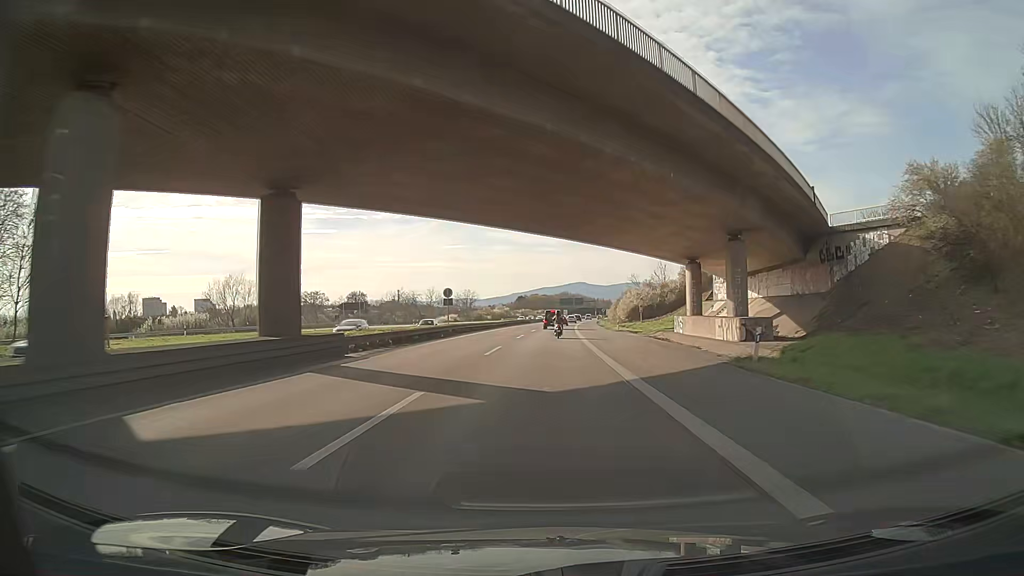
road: motorway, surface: asphalt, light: Day
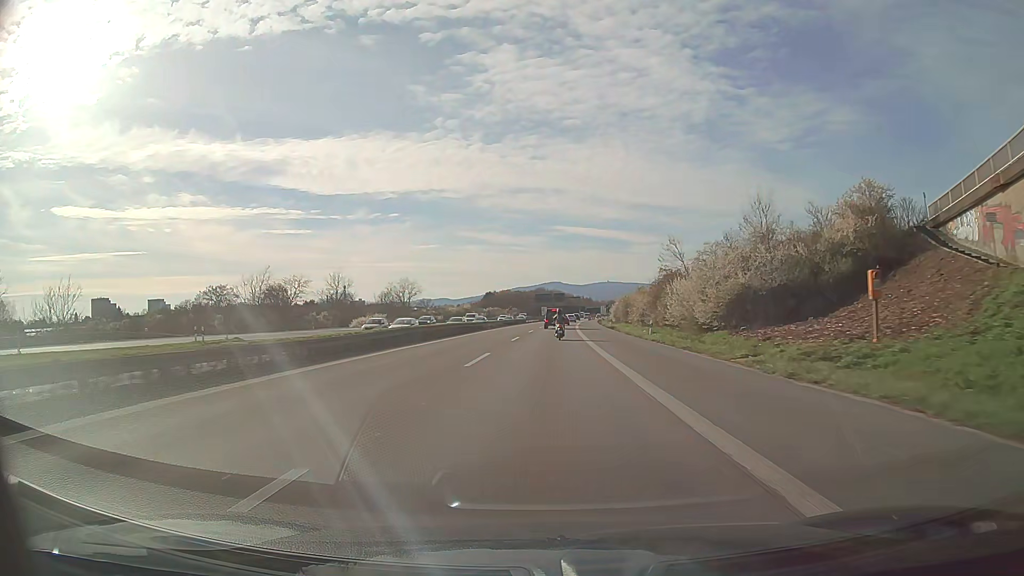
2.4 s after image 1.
(+1.5, +60.0) m; +2°
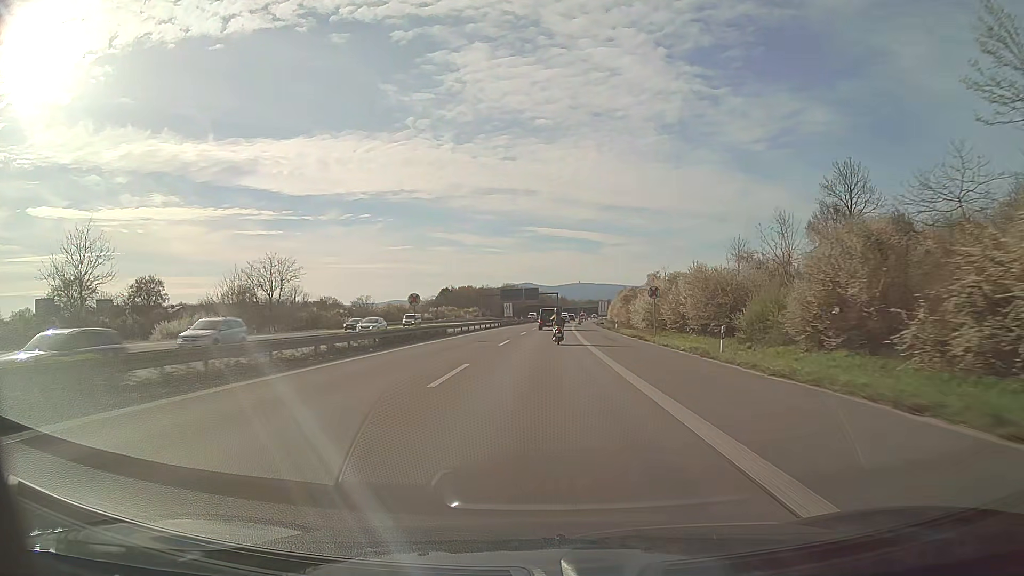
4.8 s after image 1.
(+1.1, +58.8) m; +2°
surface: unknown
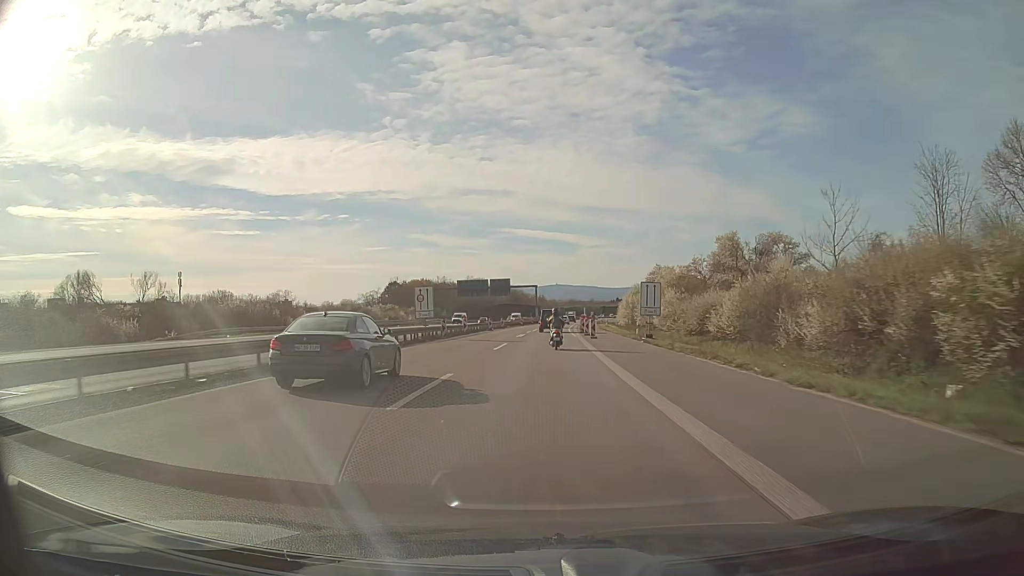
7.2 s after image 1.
(+0.7, +57.1) m; +2°
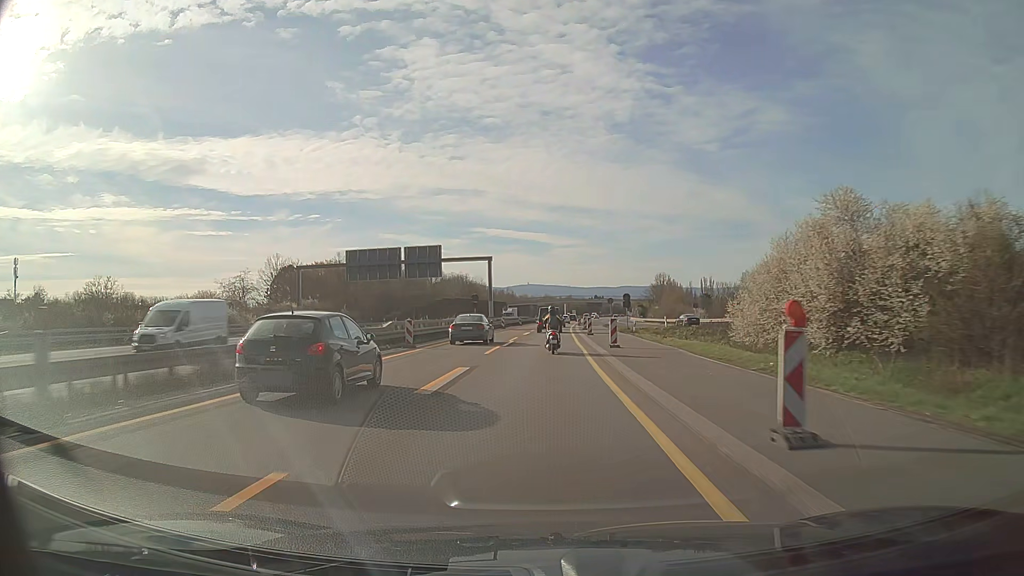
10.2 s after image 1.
(+1.5, +69.6) m; +2°
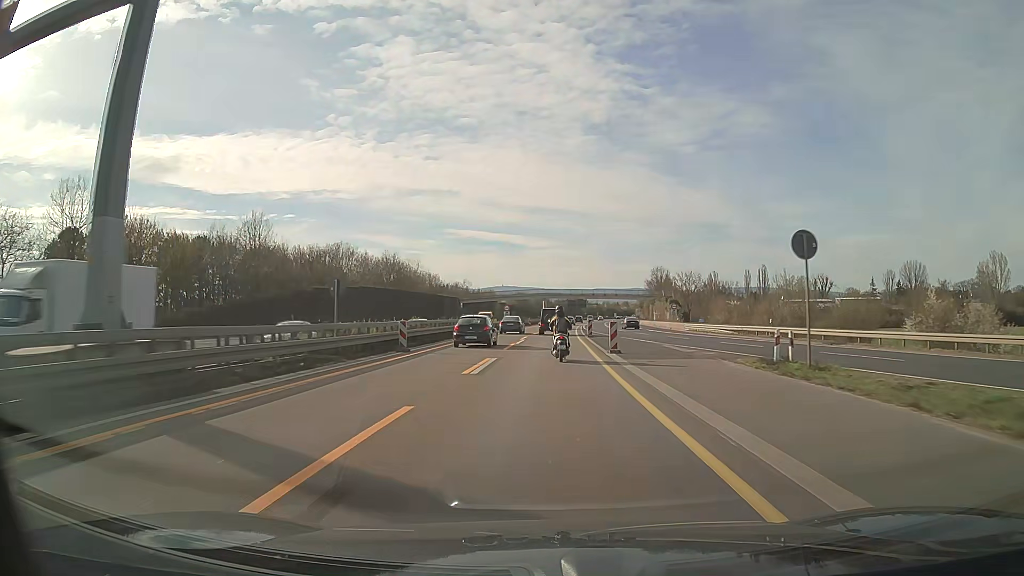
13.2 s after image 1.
(+1.2, +67.7) m; +2°
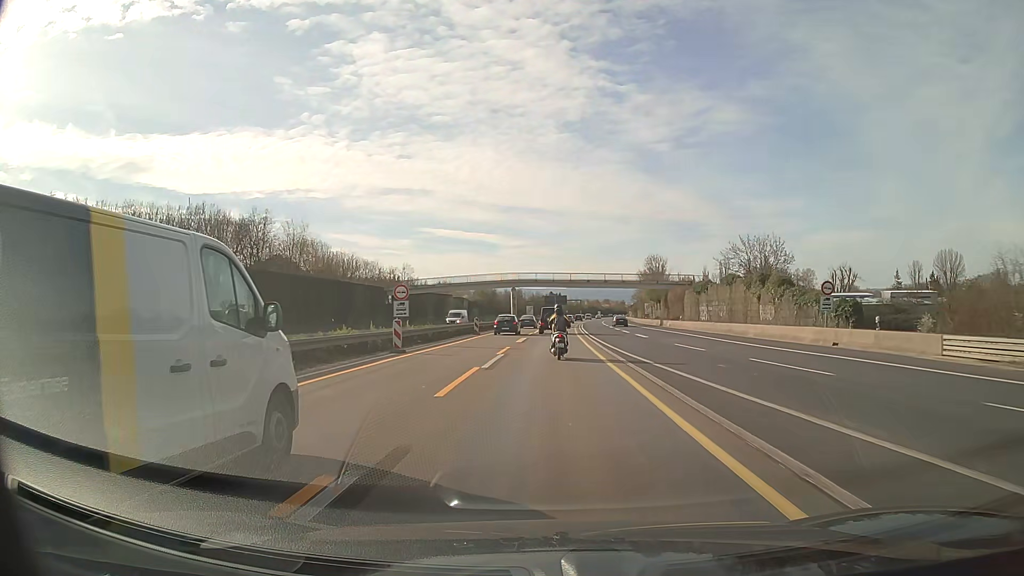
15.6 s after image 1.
(+0.8, +52.8) m; +2°
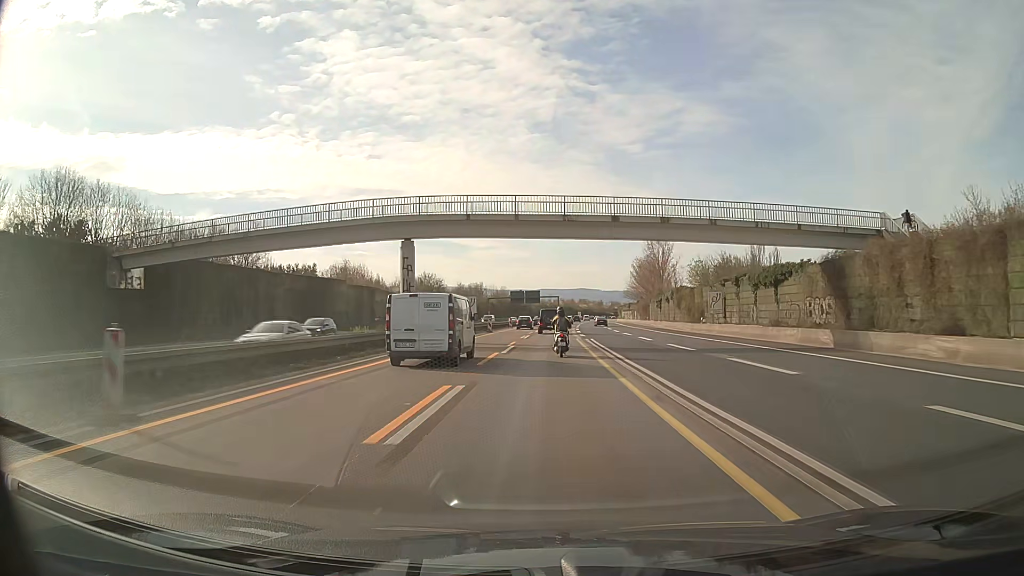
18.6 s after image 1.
(+1.4, +64.5) m; +3°
(0, +10) (0, +20) (0, +30) (+1, +40) (+1, +50) (+1, +60) (+2, +70) (+2, +80) (+3, +90) (+3, +100) m
